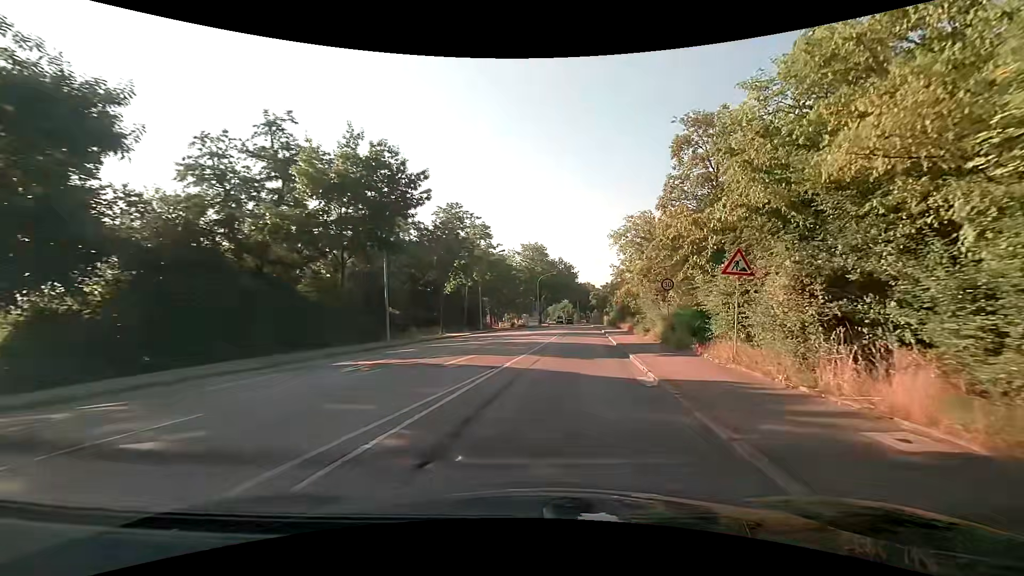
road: tertiary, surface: asphalt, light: Day
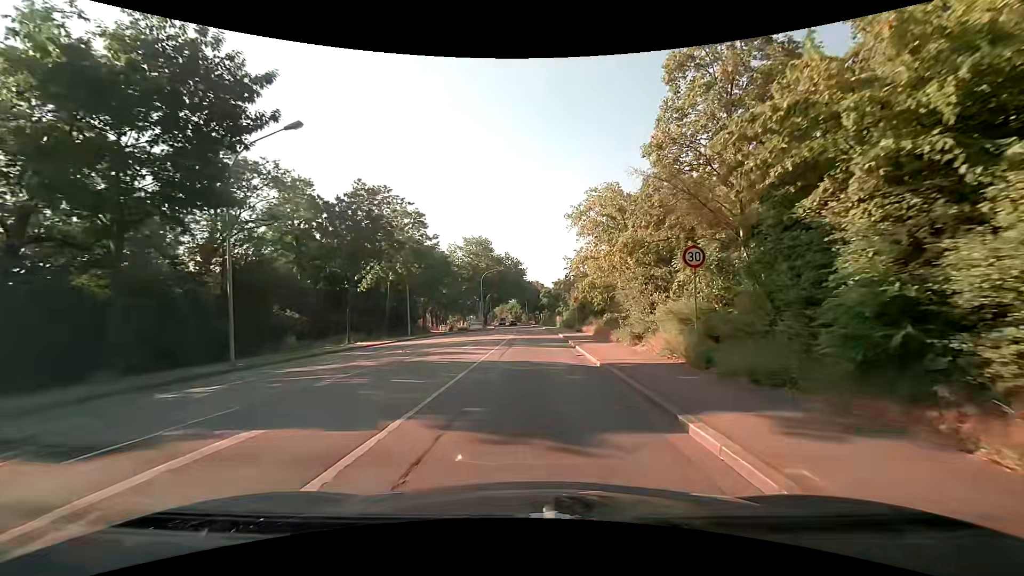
(+0.7, +10.9) m; +6°
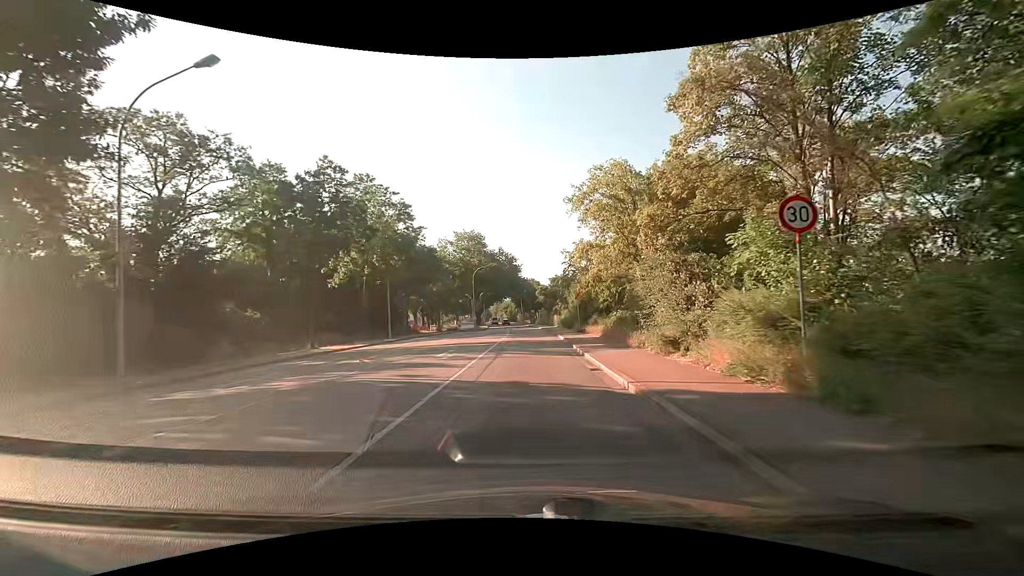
(+0.1, +5.2) m; +1°
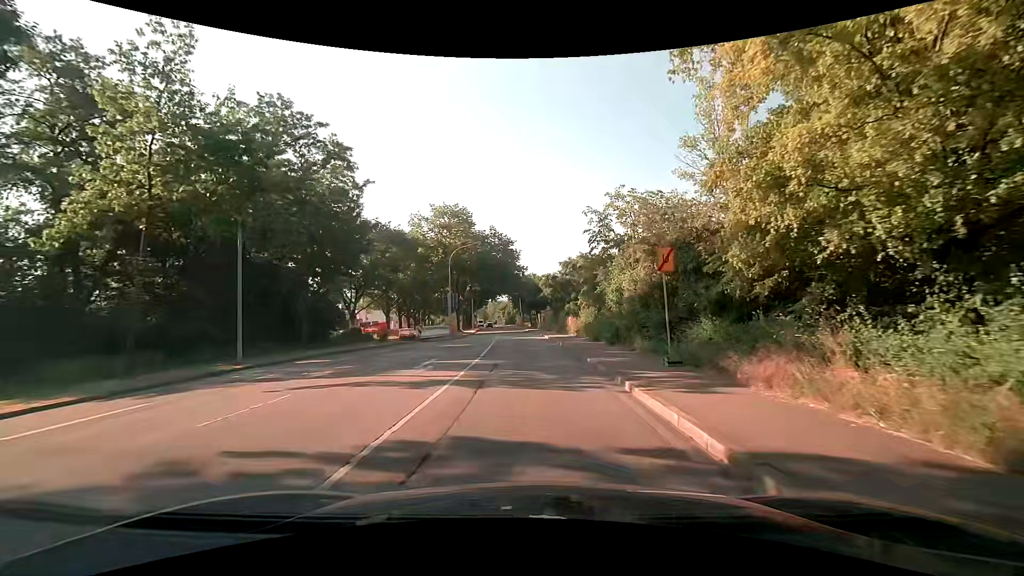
(+0.1, +22.8) m; -1°
